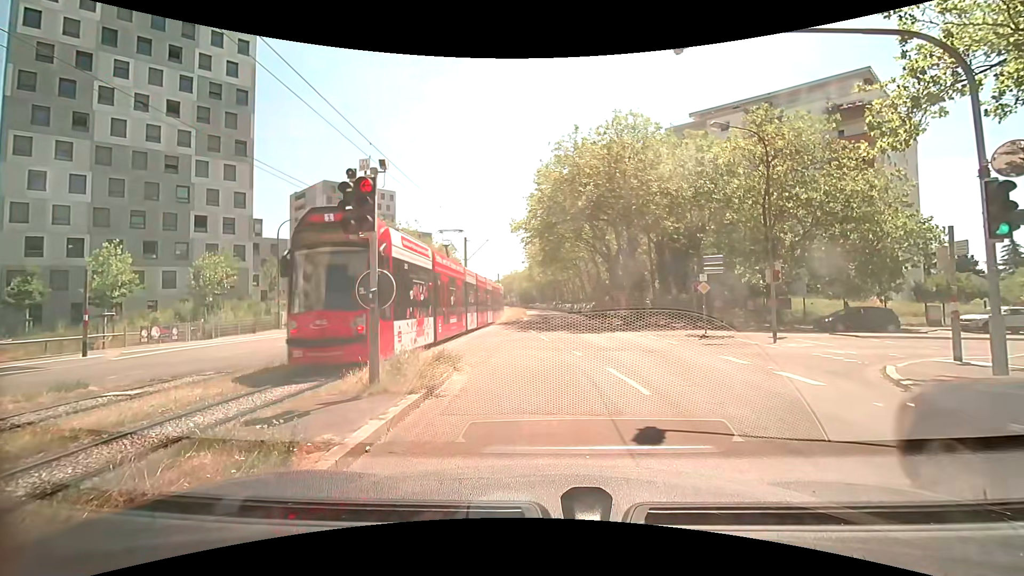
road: tertiary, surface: asphalt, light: Day
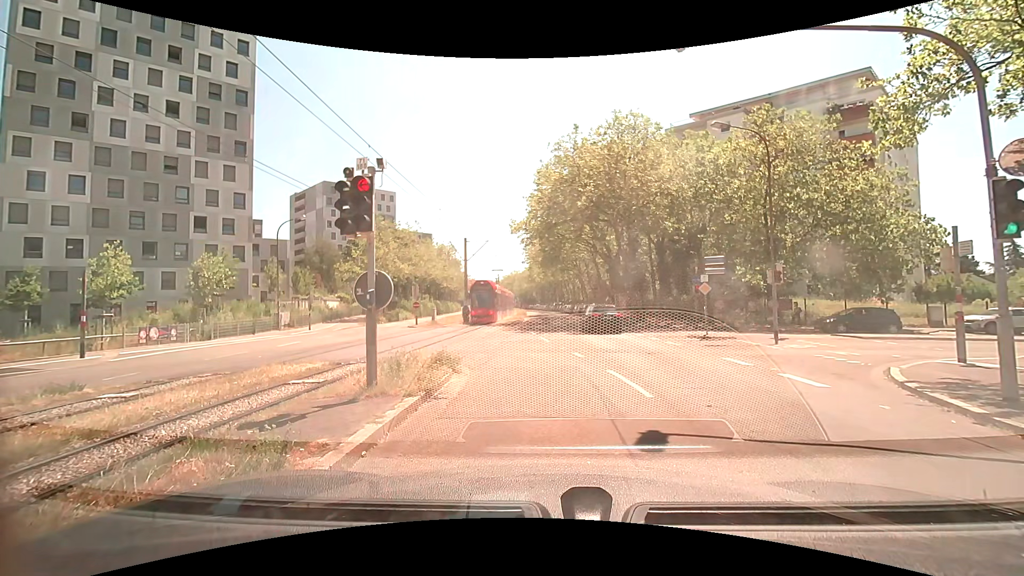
(0.0, +0.2) m; 0°
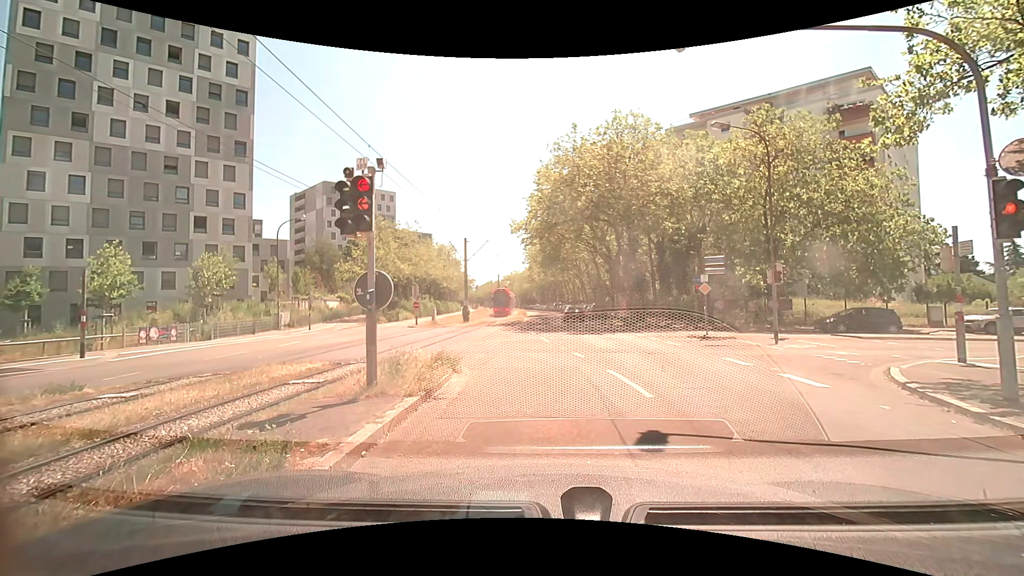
(0.0, 0.0) m; 0°
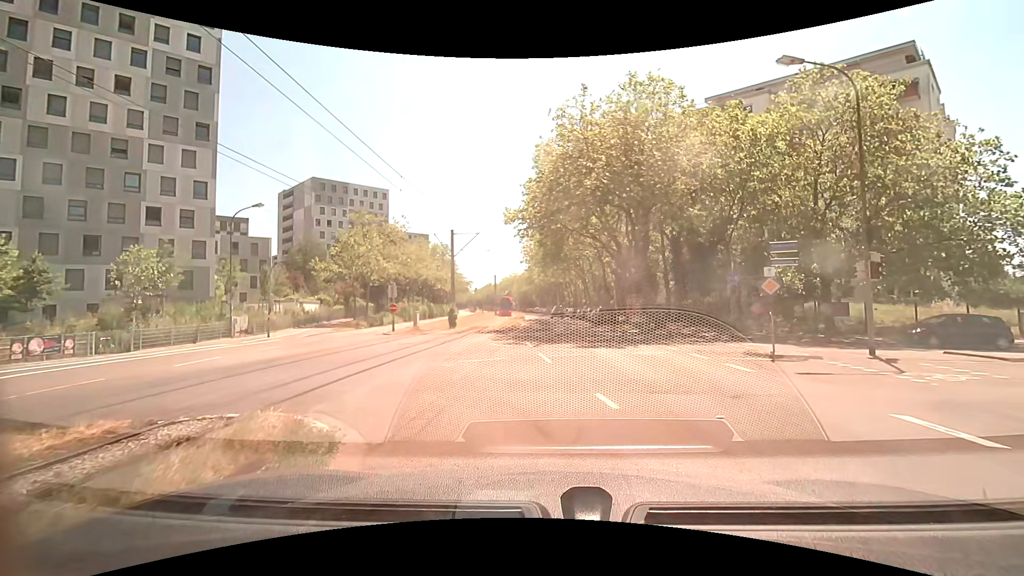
(+0.1, +6.8) m; +1°
